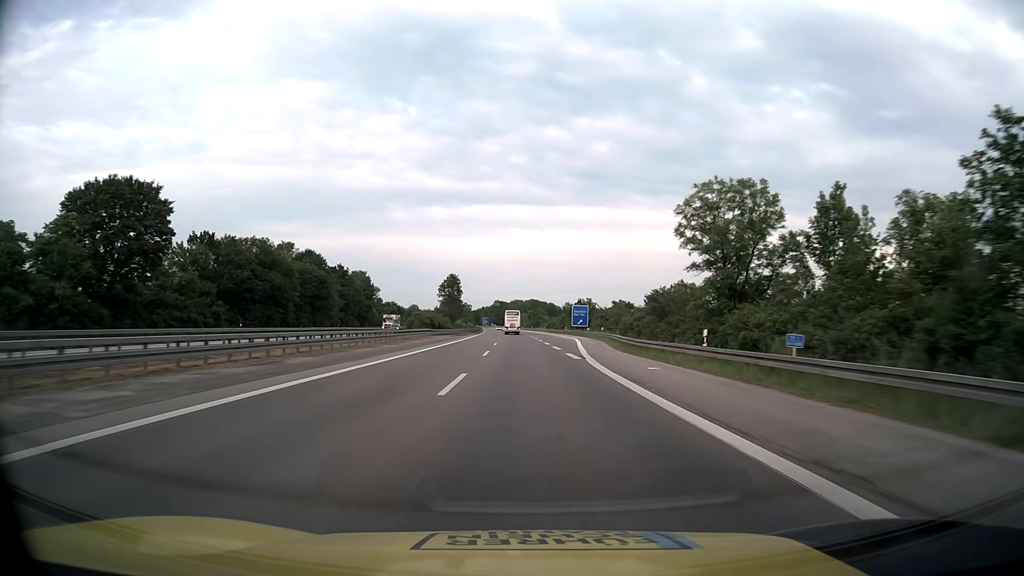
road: motorway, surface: asphalt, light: Day
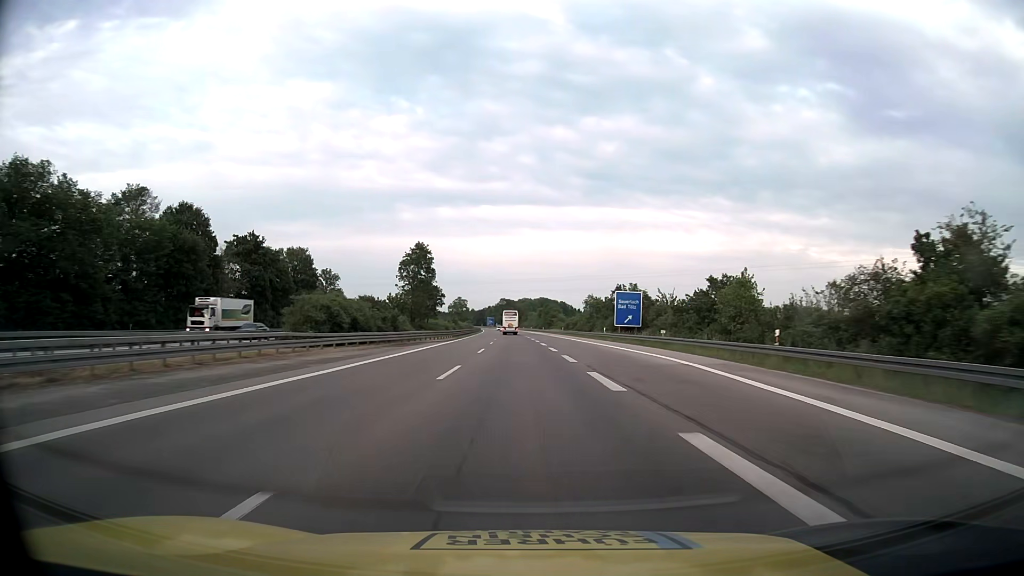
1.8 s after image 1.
(-0.3, +50.4) m; -1°
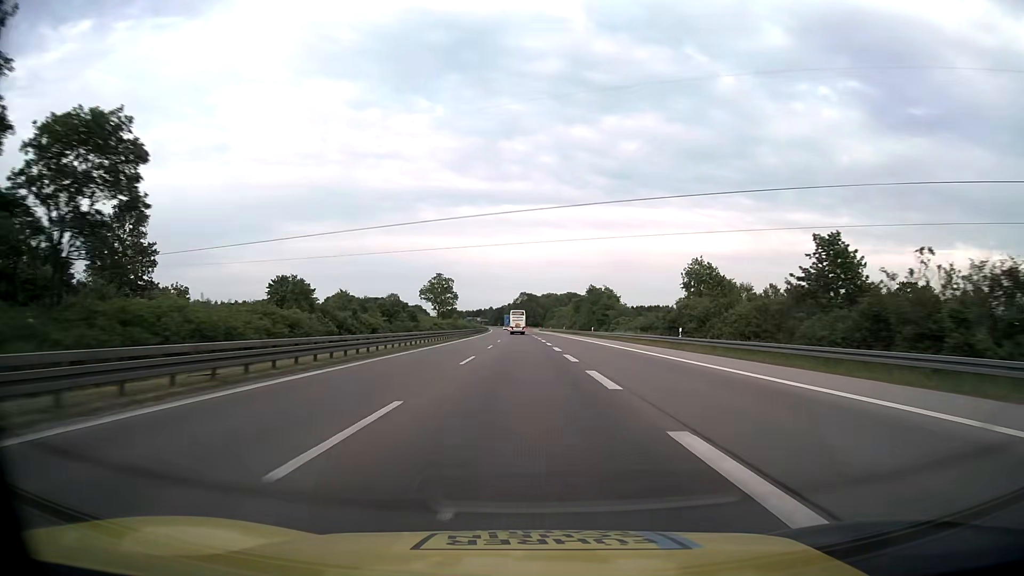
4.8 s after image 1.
(-1.2, +84.0) m; -2°
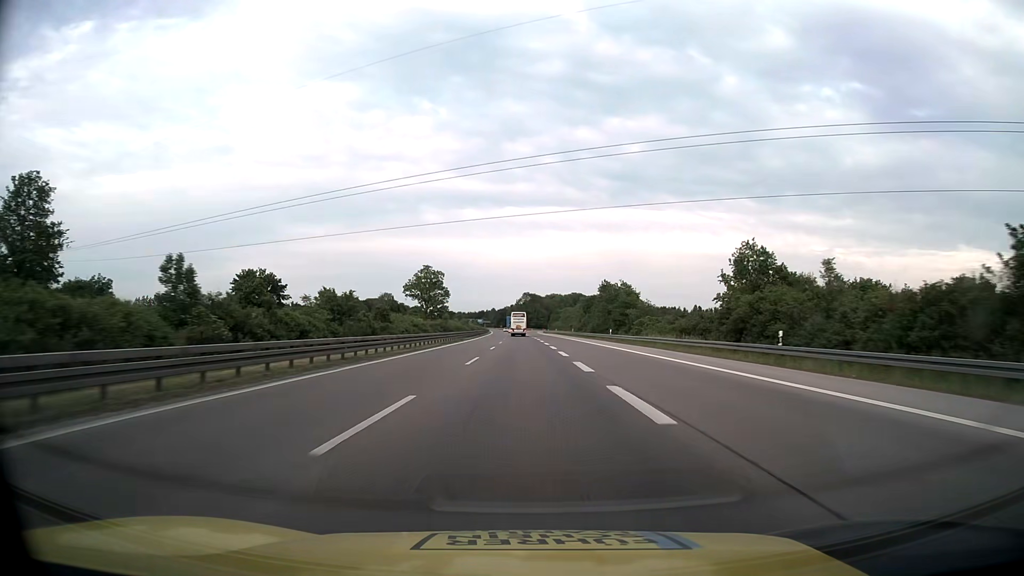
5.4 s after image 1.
(0.0, +16.8) m; 0°
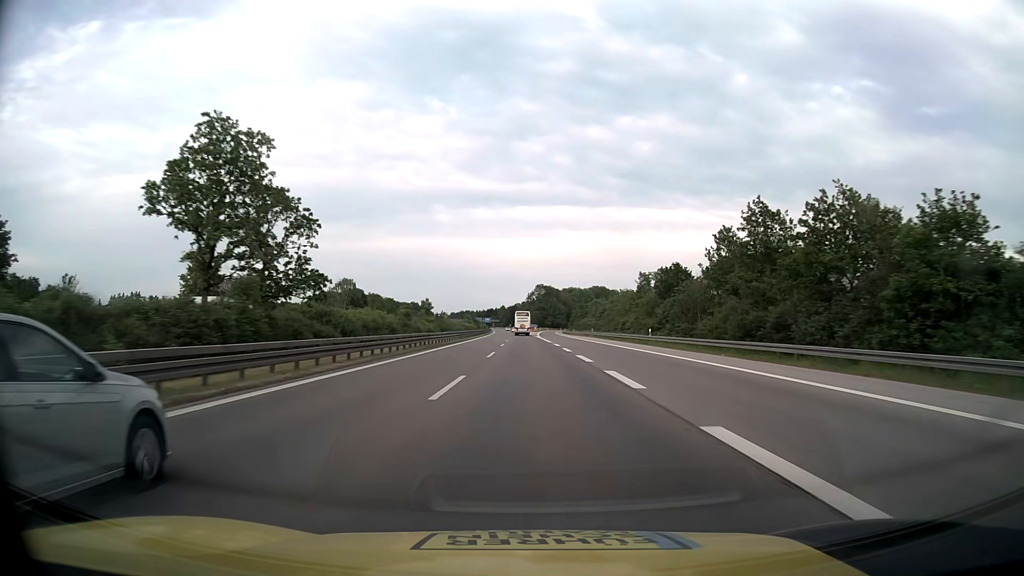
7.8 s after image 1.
(-0.7, +67.2) m; -1°
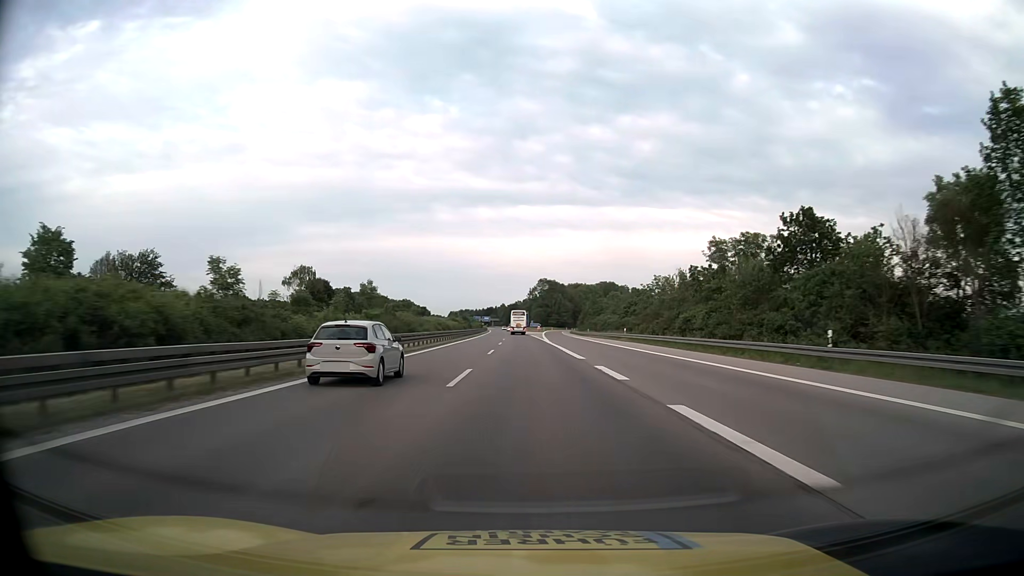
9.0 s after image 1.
(0.0, +33.6) m; 0°
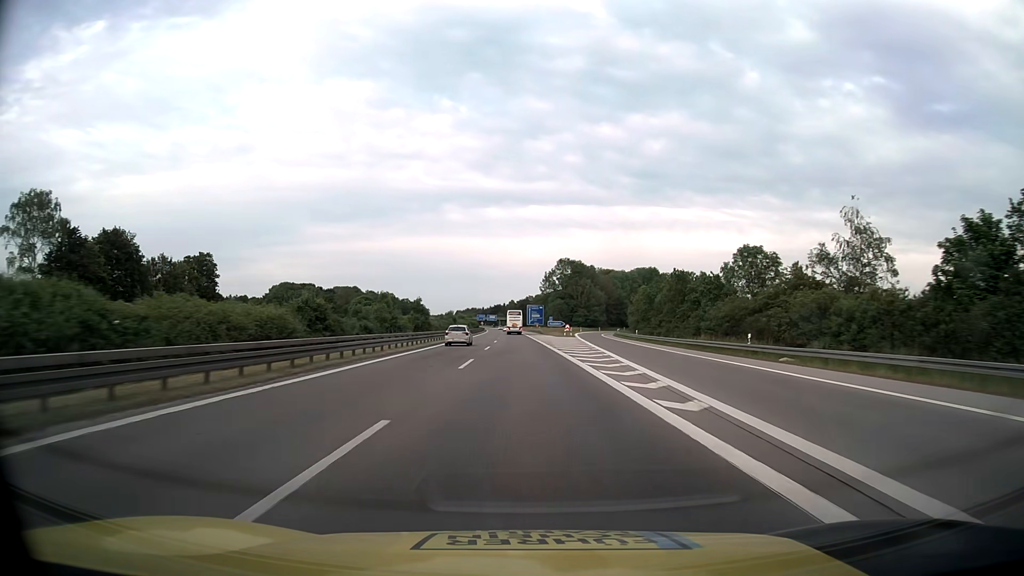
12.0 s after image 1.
(-0.5, +84.1) m; -1°
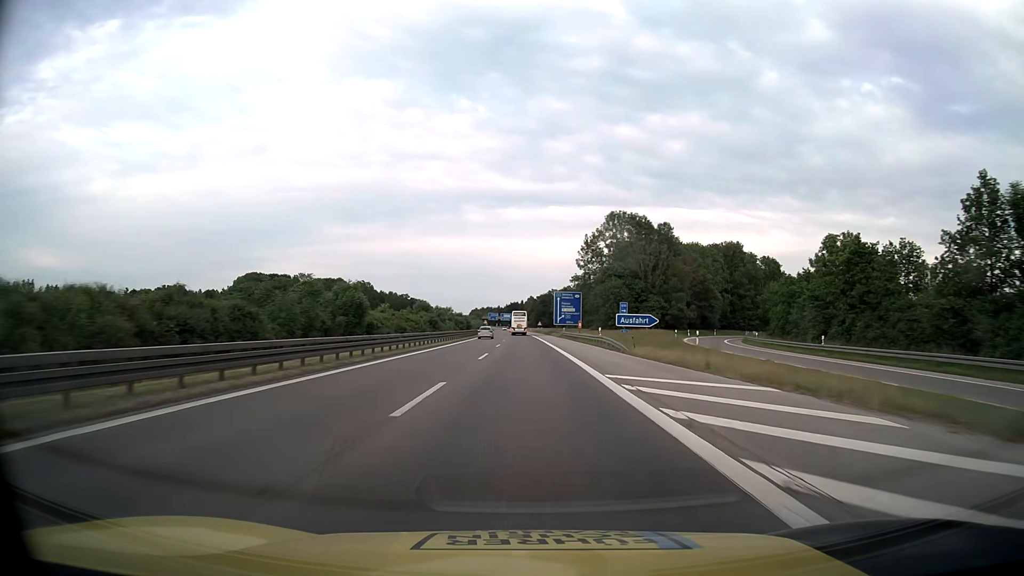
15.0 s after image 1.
(-1.2, +84.1) m; -2°
(0, +10) (0, +20) (0, +30) (0, +40) (0, +50) (0, +60) (-1, +70) (-1, +80) (-1, +90) (-1, +100) m
